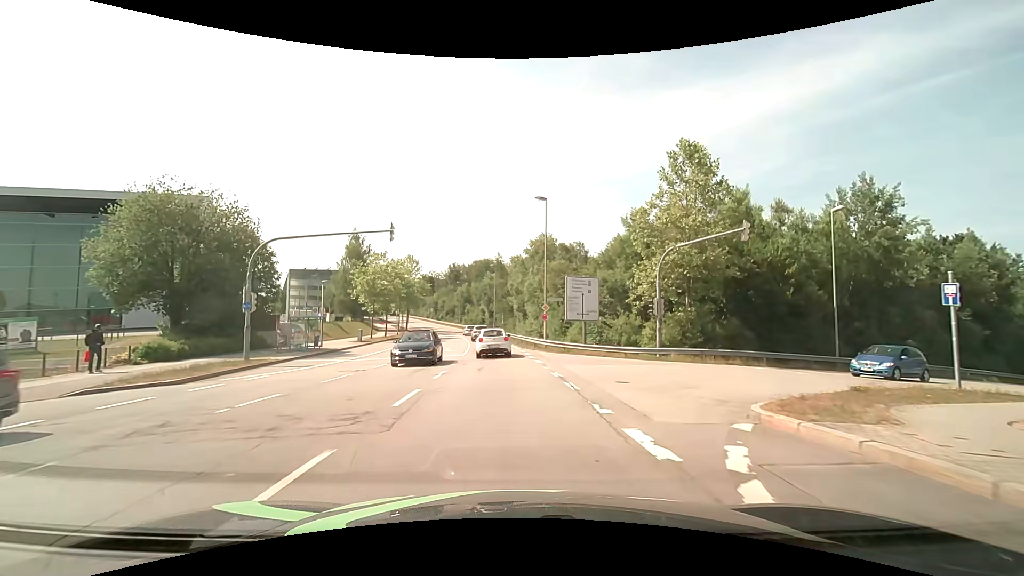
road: secondary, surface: asphalt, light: Day
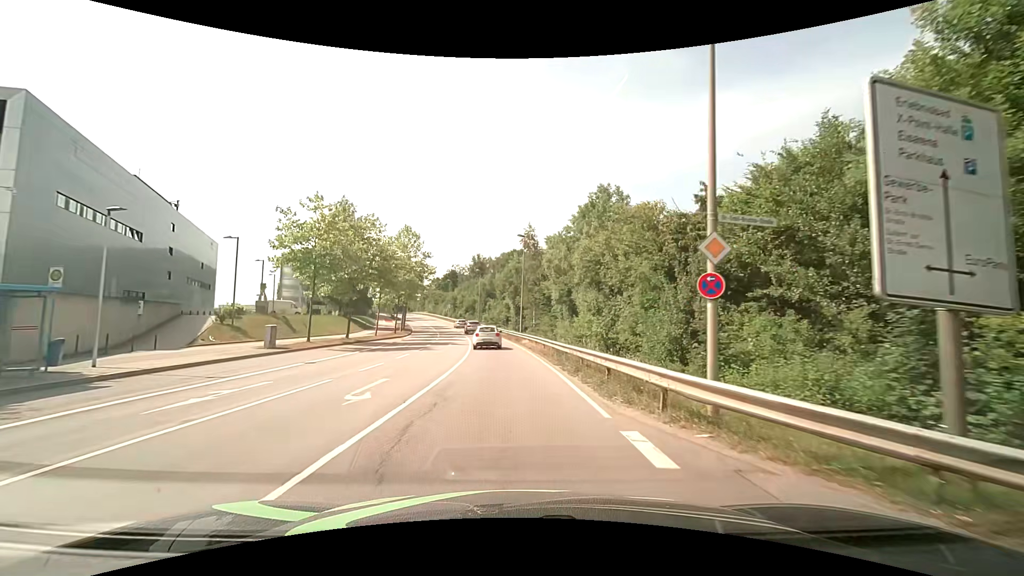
(-0.7, +24.8) m; -4°
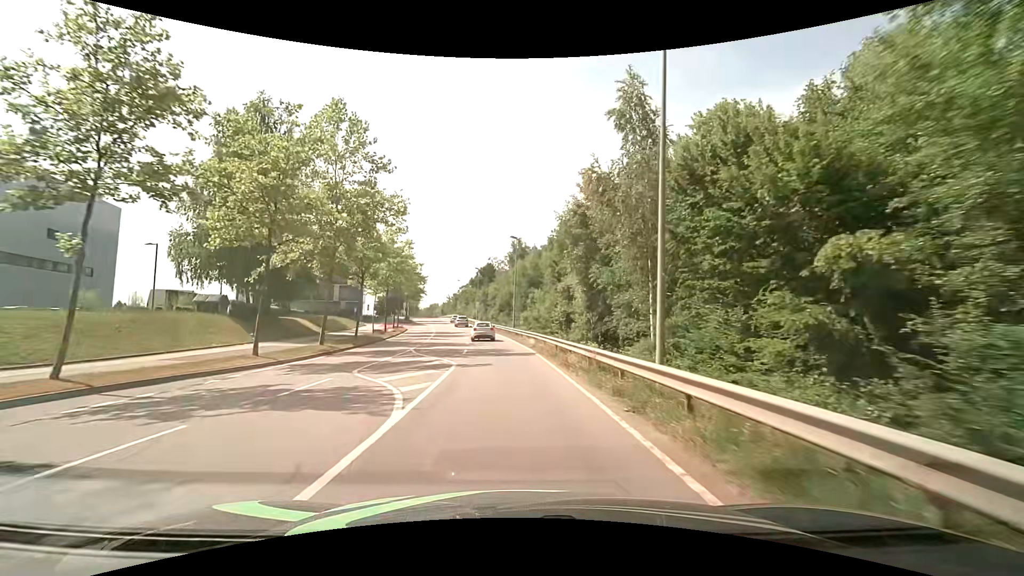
(-1.5, +37.3) m; -5°
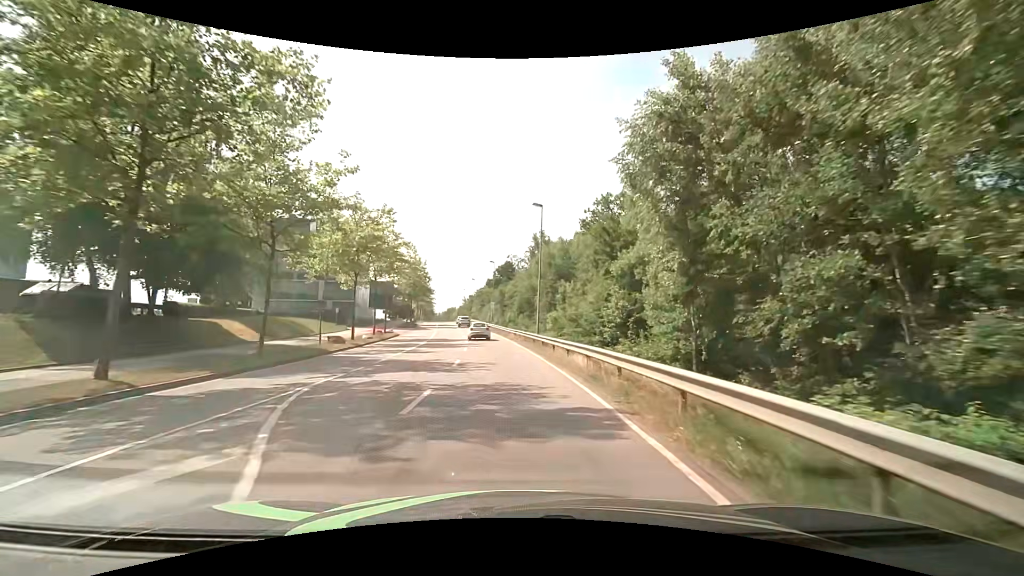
(-0.3, +15.4) m; -3°
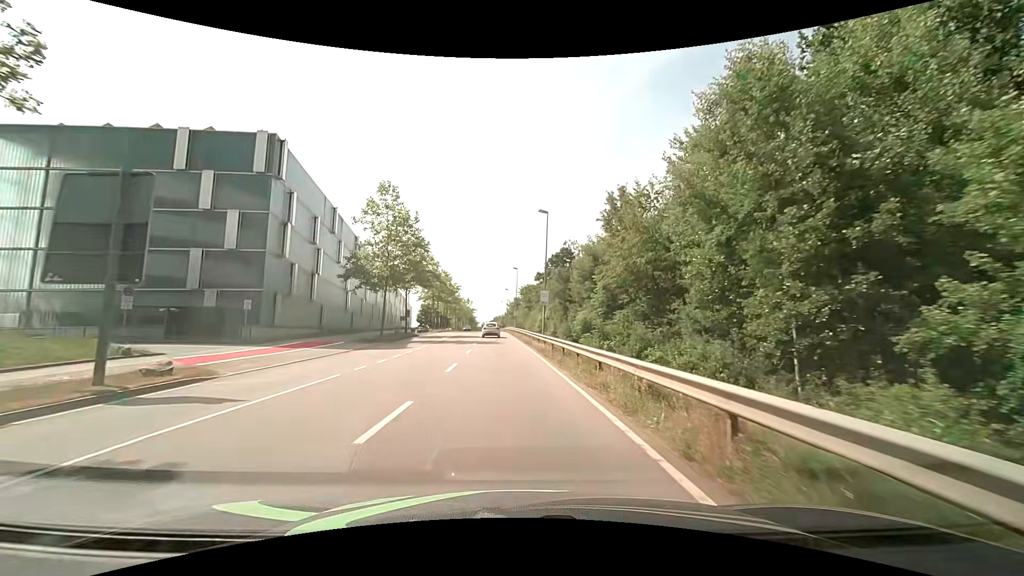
(-1.7, +37.8) m; -6°
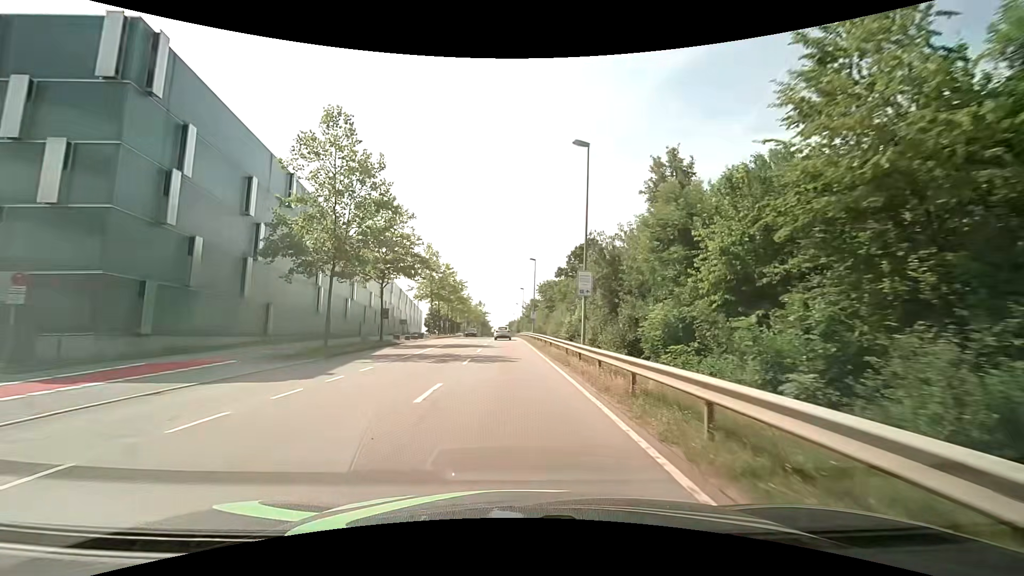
(-0.3, +15.0) m; -2°
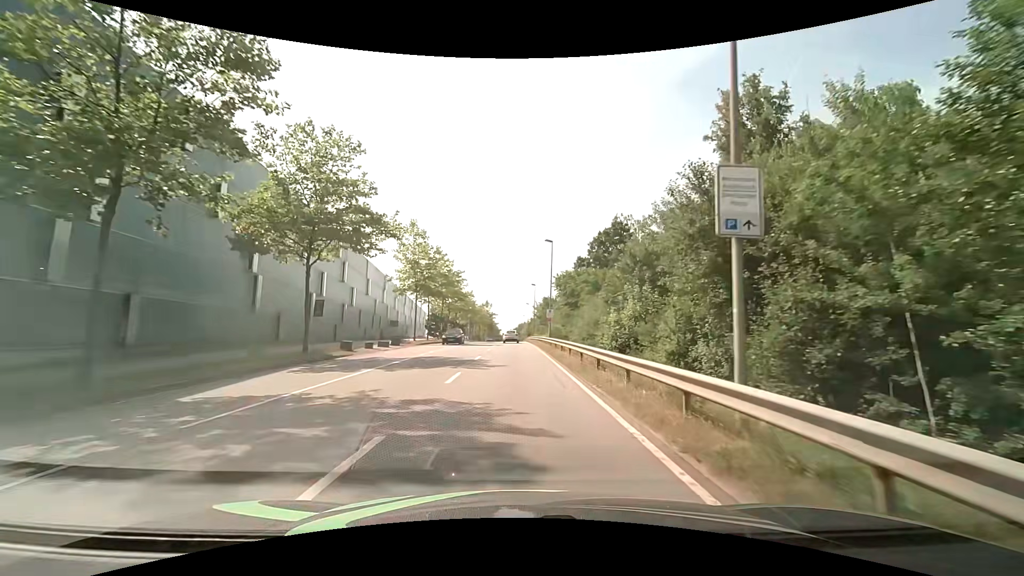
(-0.1, +15.0) m; -1°
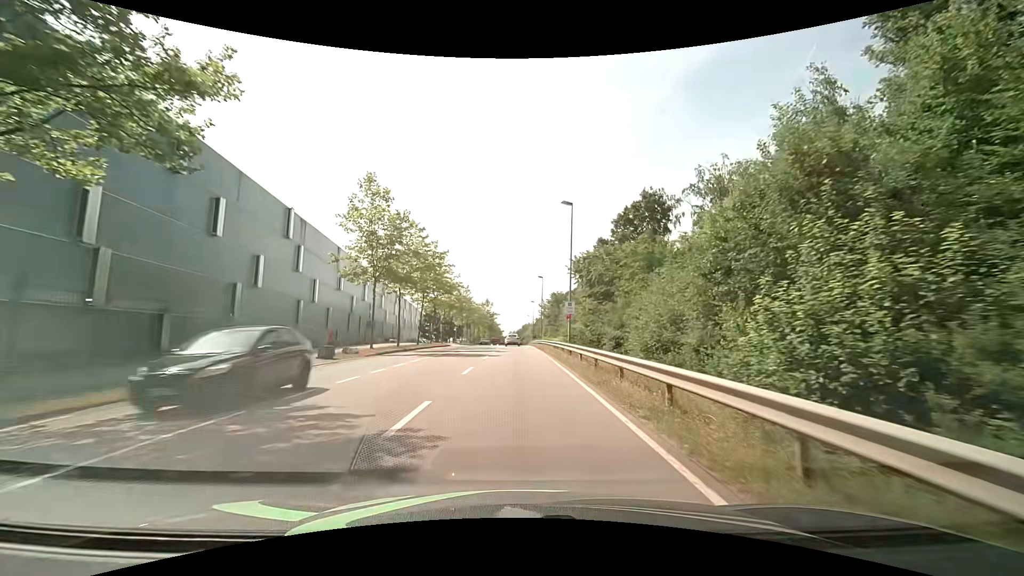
(0.0, +15.0) m; 0°
(0, +10) (0, +20) (0, +30) (0, +40) (0, +50) (0, +60) (0, +70) (0, +80) (0, +90) (0, +100) m
